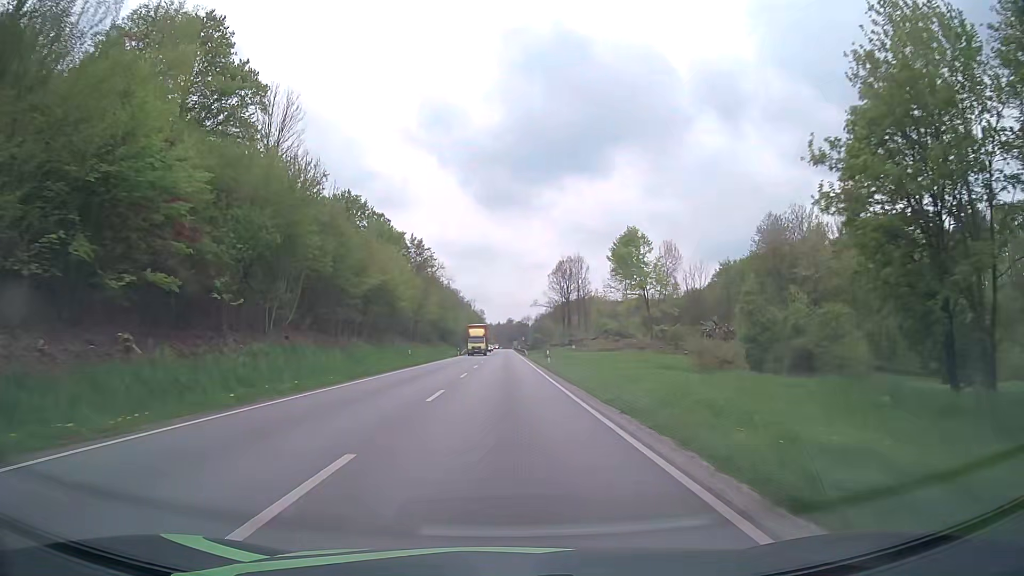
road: primary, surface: asphalt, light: Day
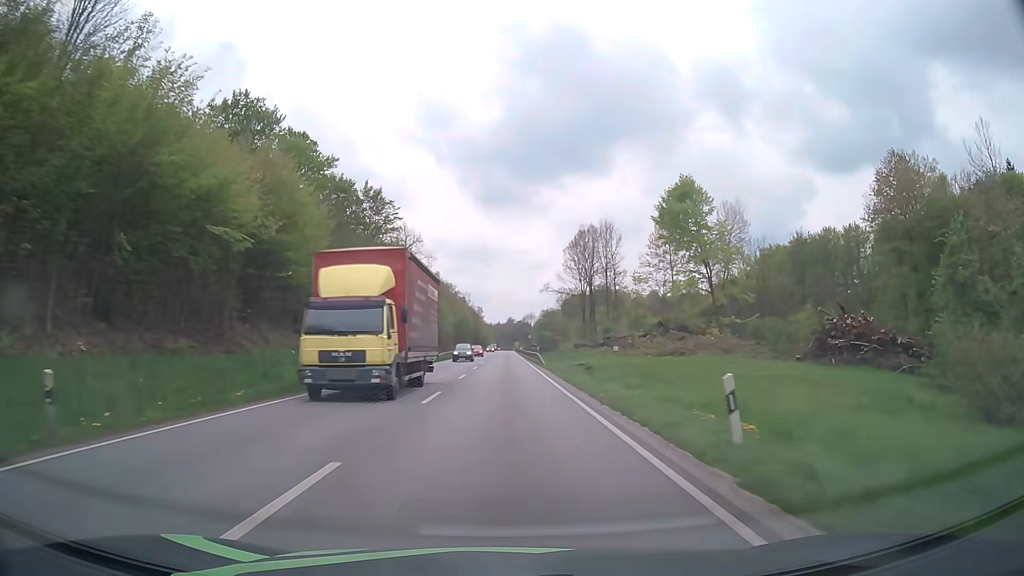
(0.0, +36.9) m; 0°
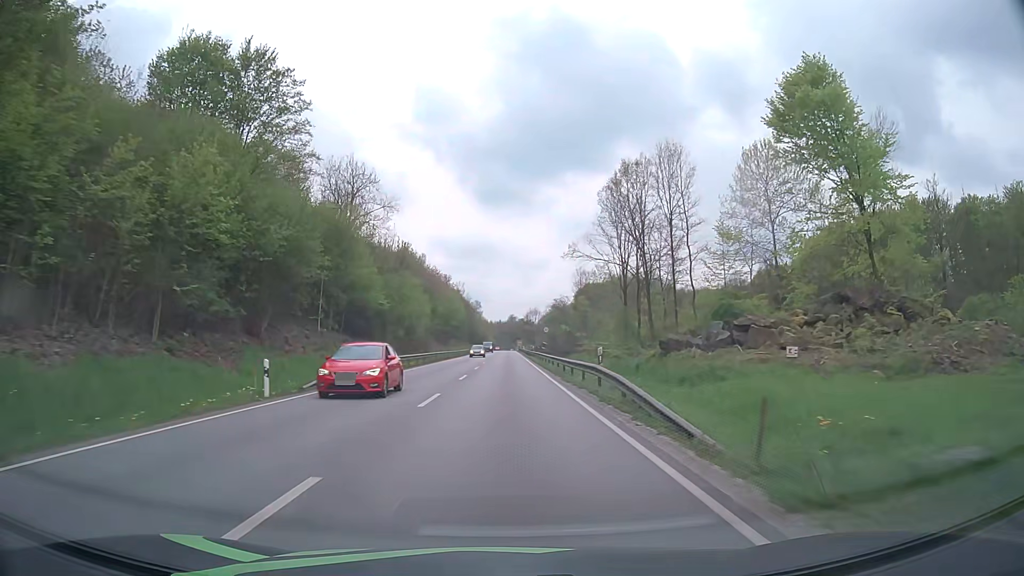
(0.0, +37.1) m; 0°
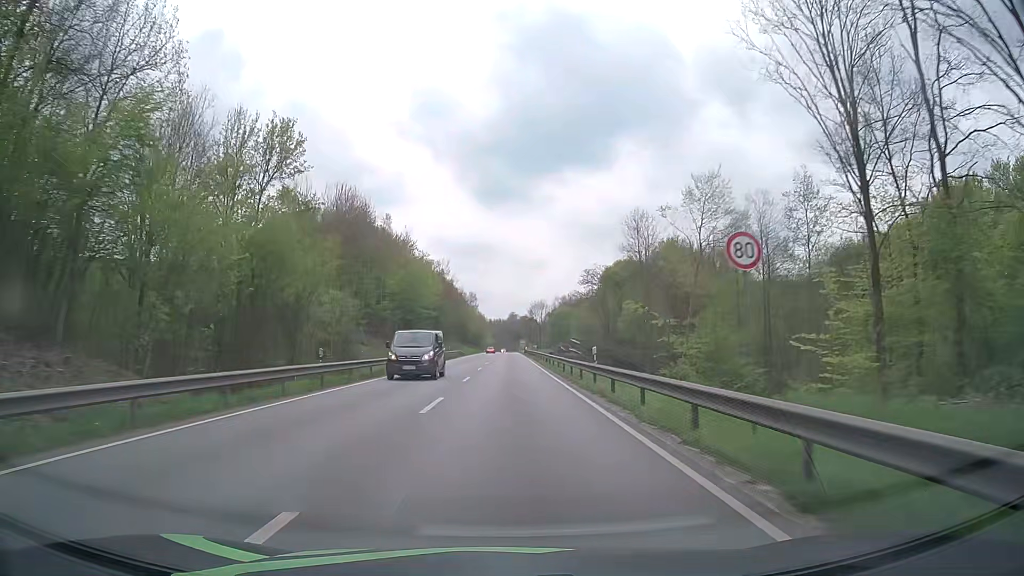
(-0.1, +49.7) m; 0°
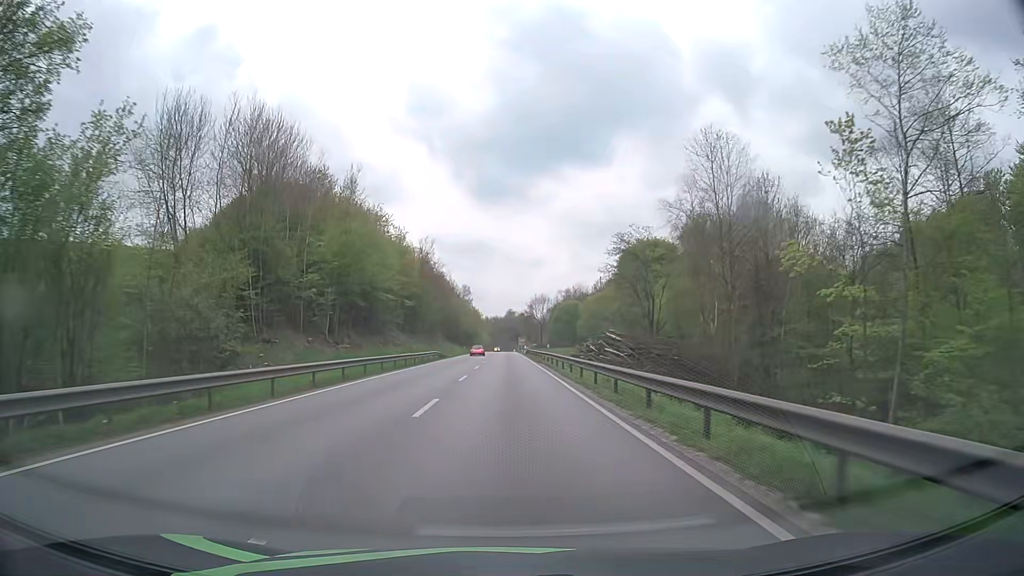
(+0.1, +25.0) m; 0°
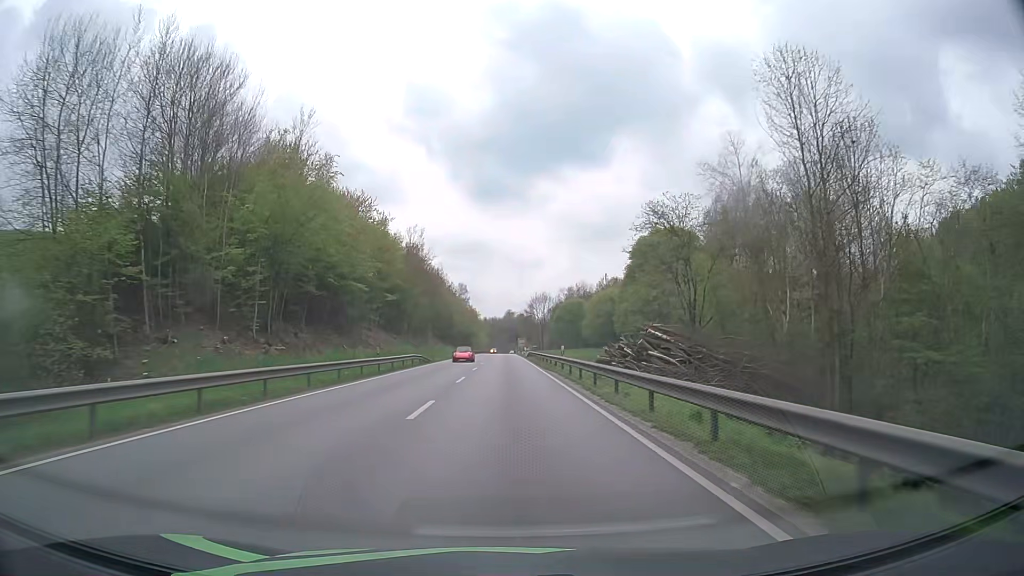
(+0.1, +12.5) m; 0°
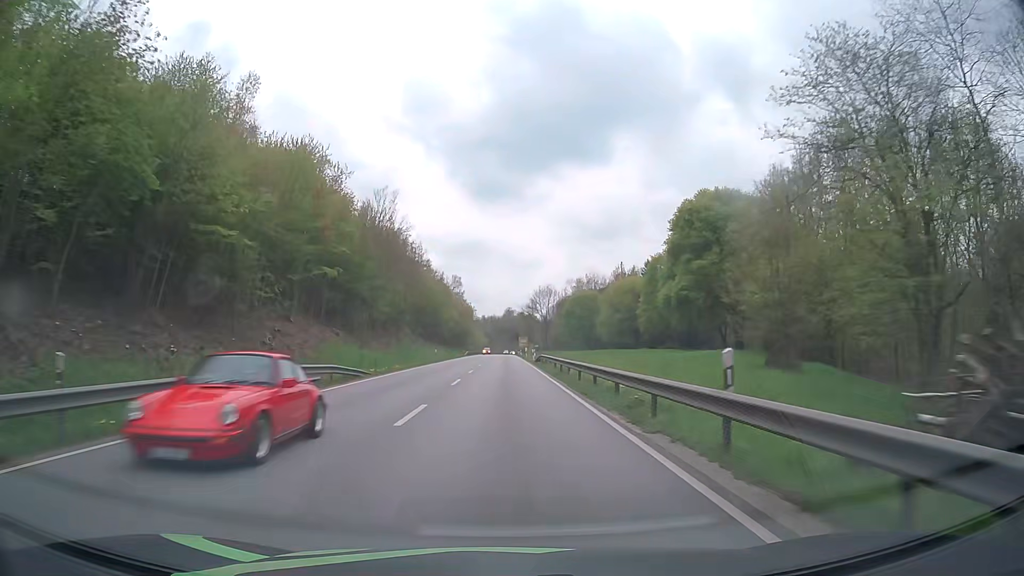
(0.0, +25.0) m; 0°
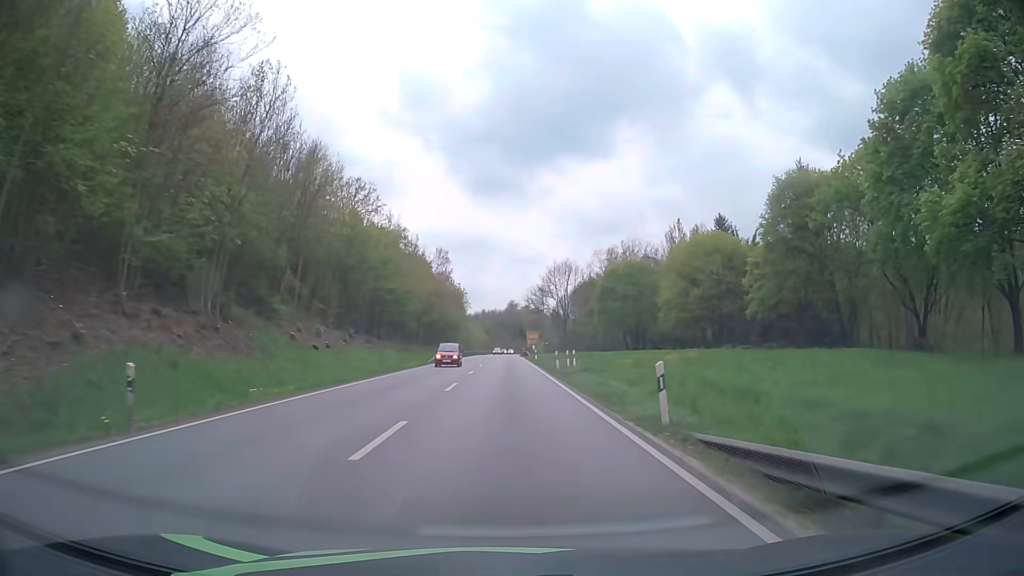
(-0.1, +50.0) m; 0°
(0, +10) (0, +20) (0, +30) (0, +40) (0, +50) (0, +60) (0, +70) (0, +80) (0, +90) (0, +100) m
